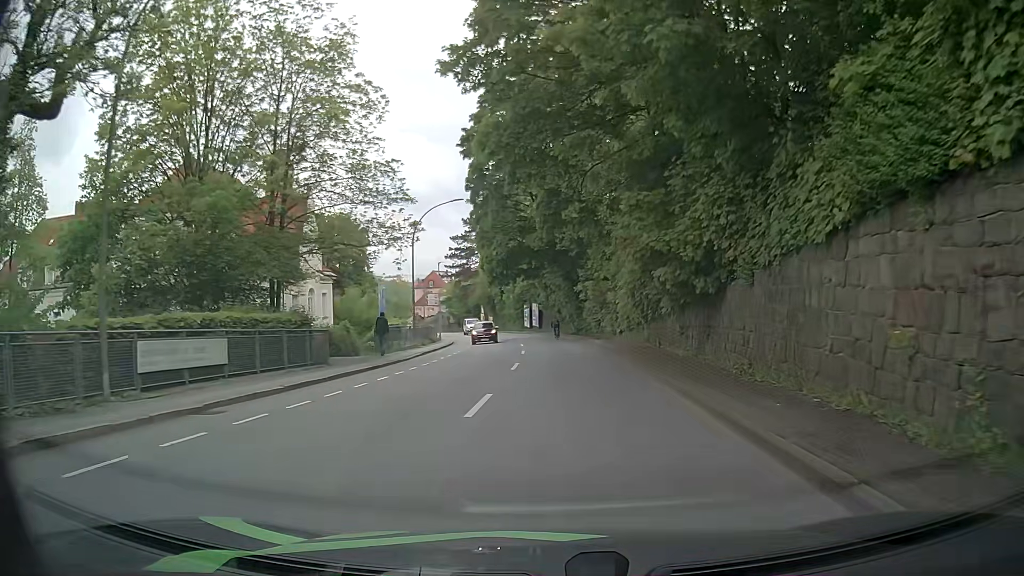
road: tertiary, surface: asphalt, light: Day
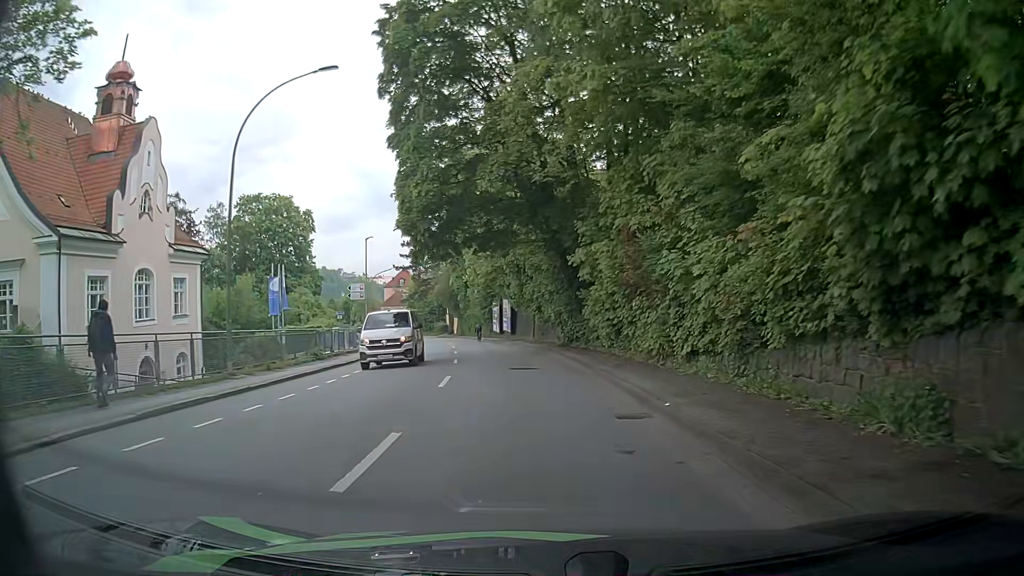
(+0.4, +22.2) m; +2°
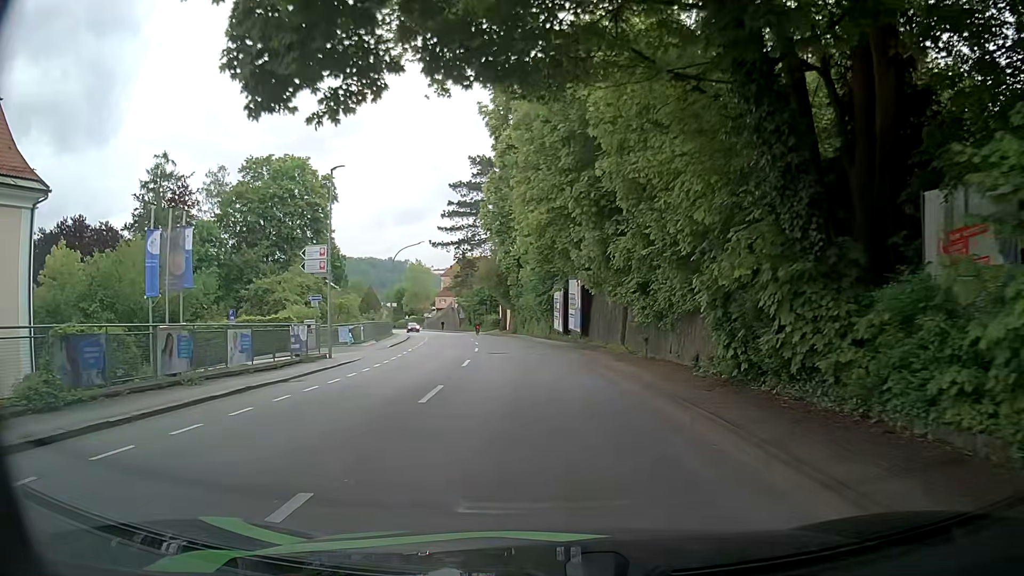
(-1.4, +21.2) m; -5°
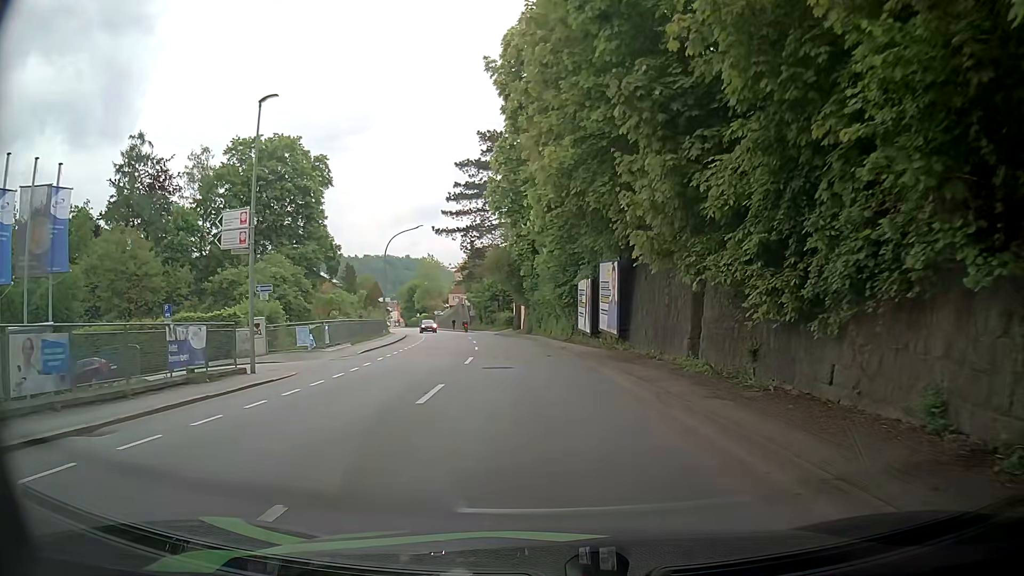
(-0.4, +9.3) m; -2°
